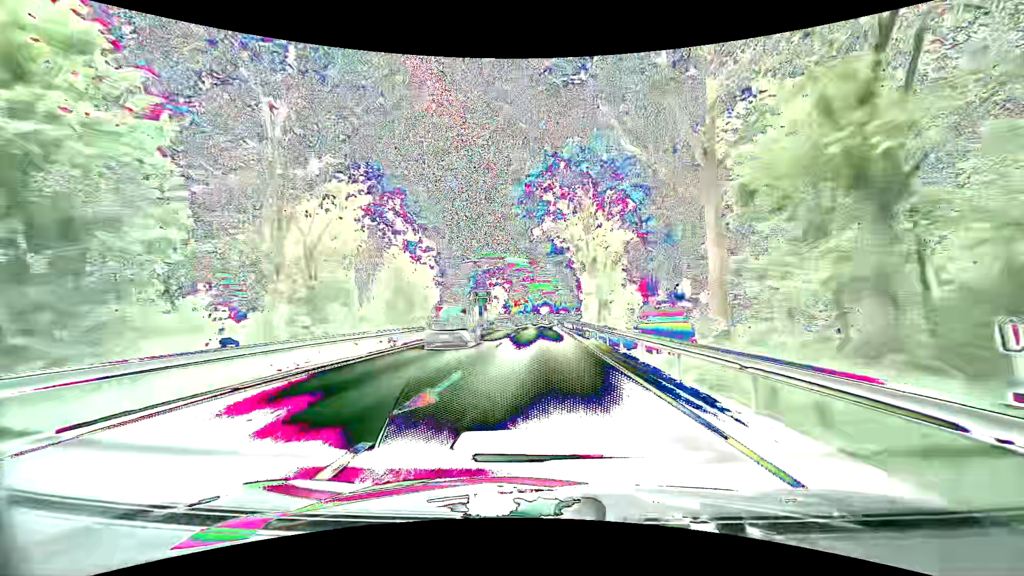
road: primary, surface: asphalt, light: Day
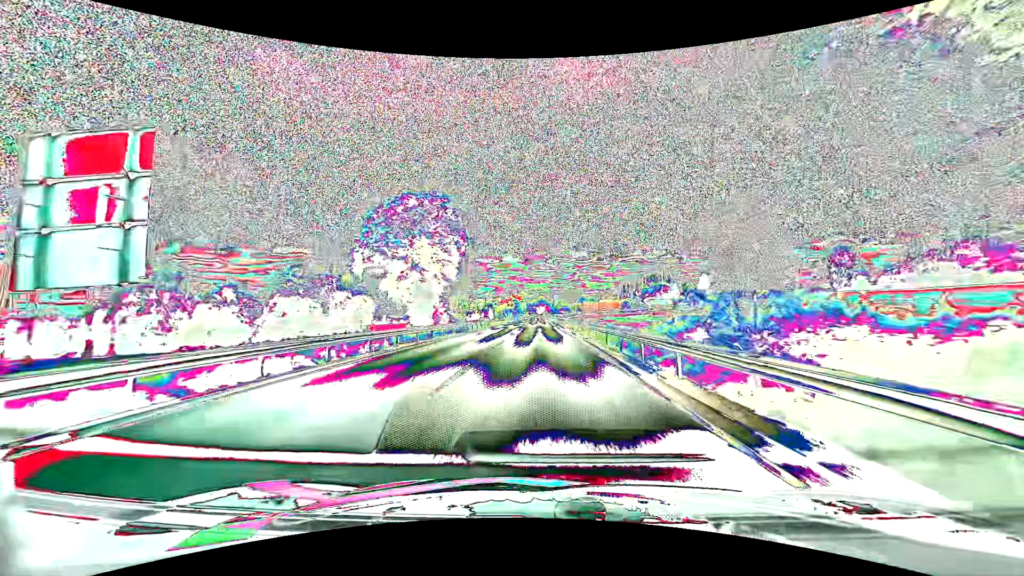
(-0.1, +68.6) m; 0°
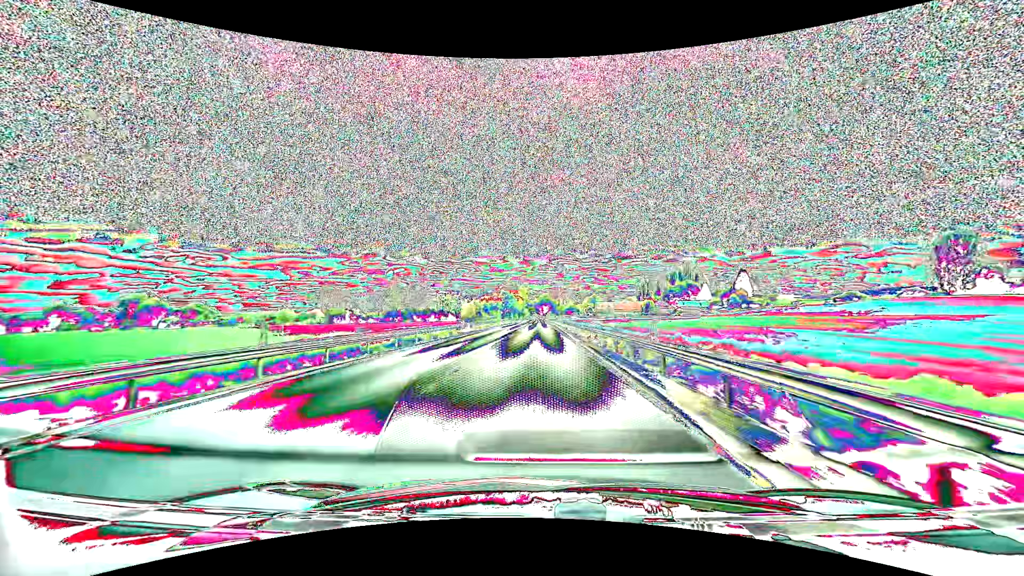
(-0.1, +72.3) m; 0°
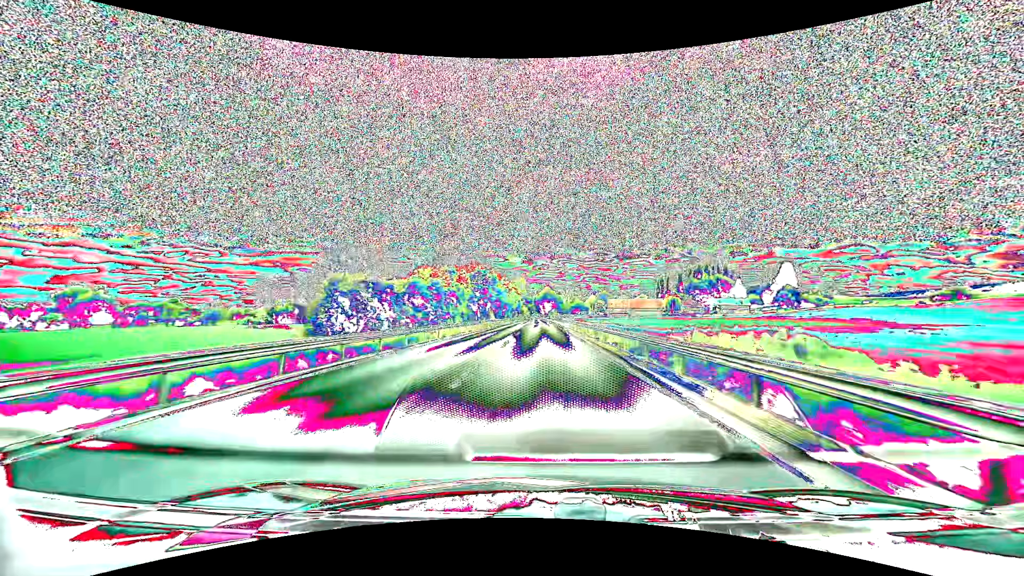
(-0.4, +60.3) m; 0°
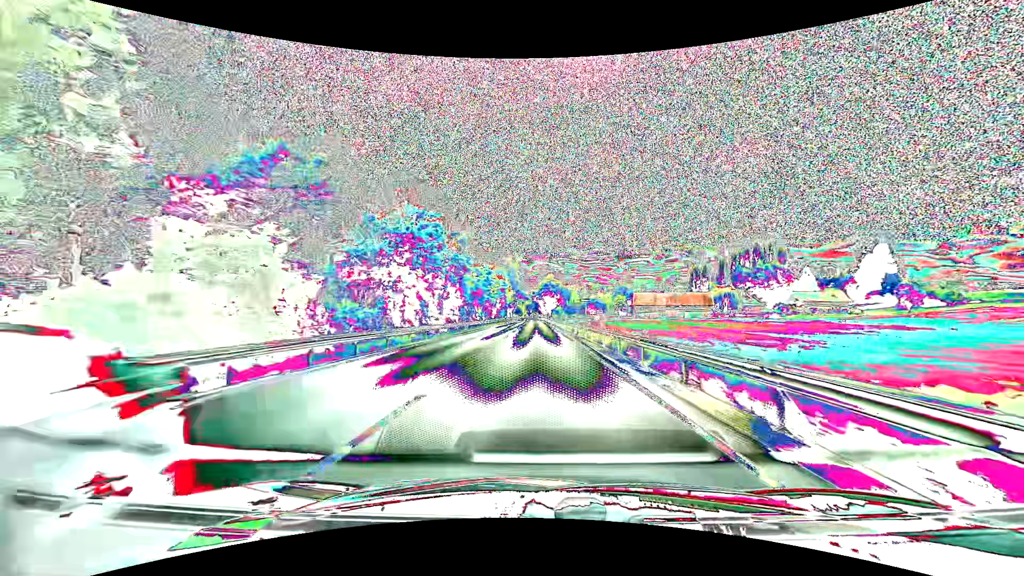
(+0.6, +78.1) m; 0°
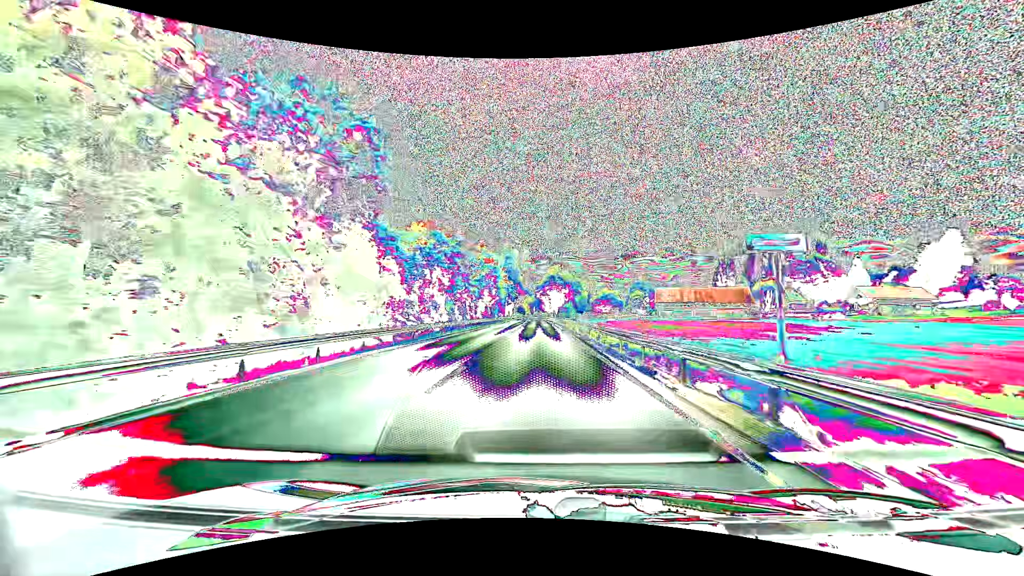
(-0.1, +31.9) m; 0°
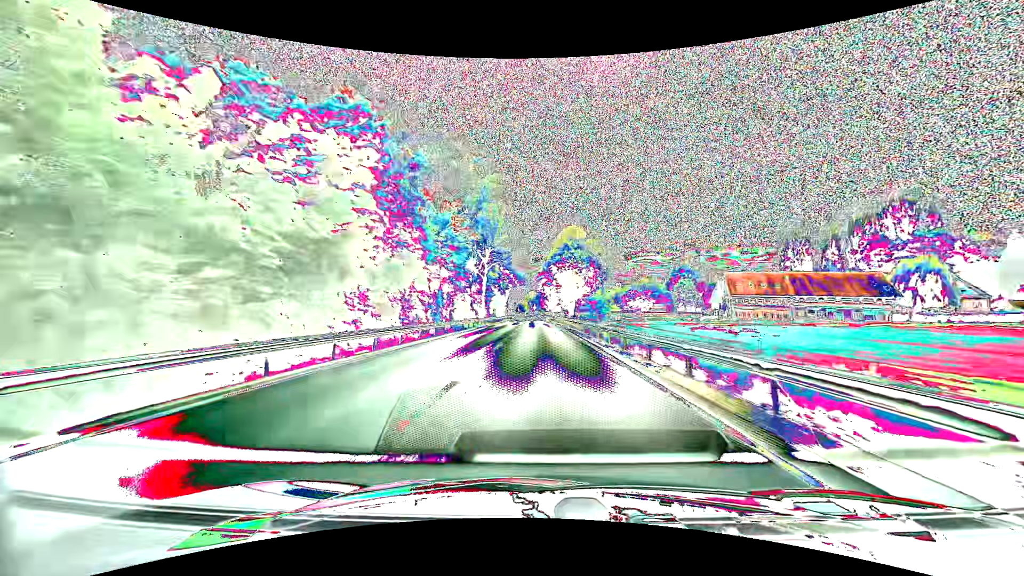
(-0.3, +63.6) m; 0°
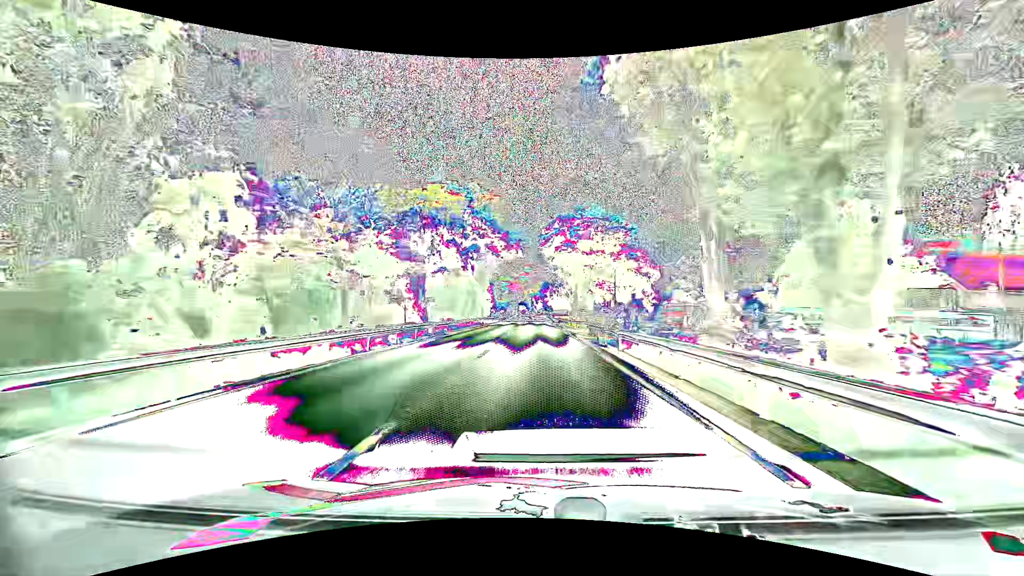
(-0.4, +76.3) m; -1°
(0, +10) (0, +20) (0, +30) (0, +40) (0, +50) (0, +60) (0, +70) (0, +80) (0, +90) (0, +100) m
